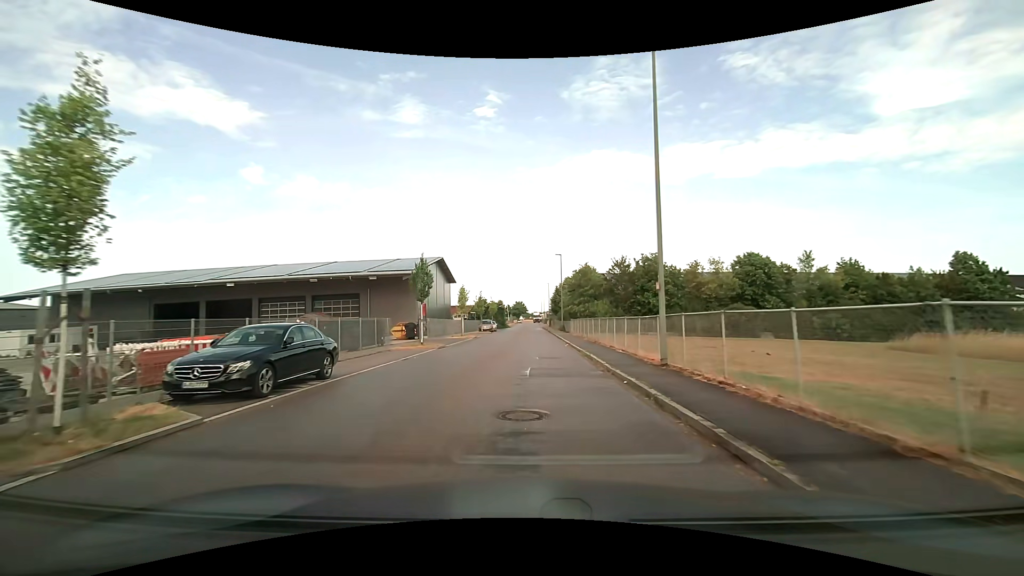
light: Day
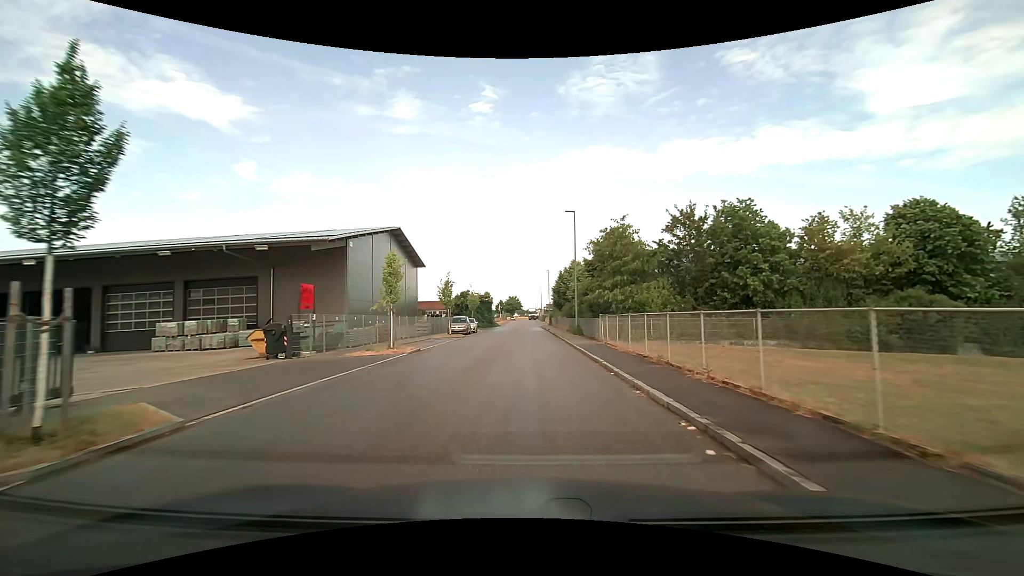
(+0.1, +21.5) m; +1°
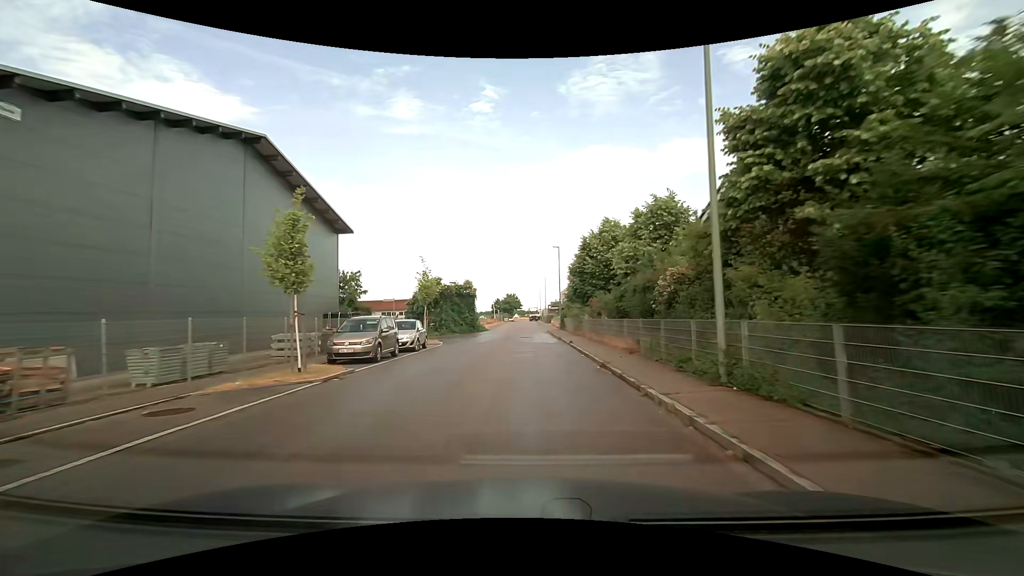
(0.0, +26.2) m; 0°
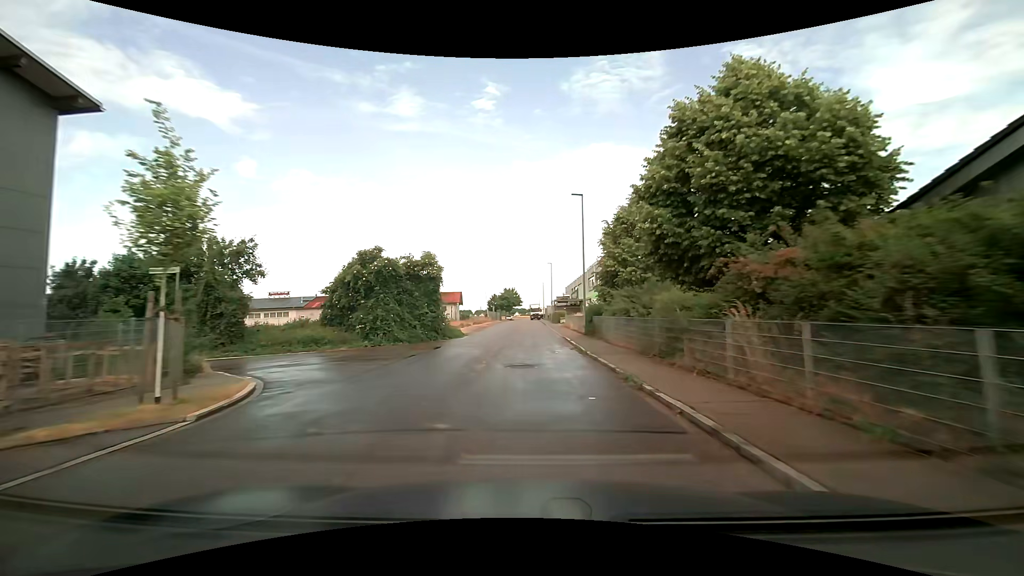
(-0.1, +22.1) m; 0°
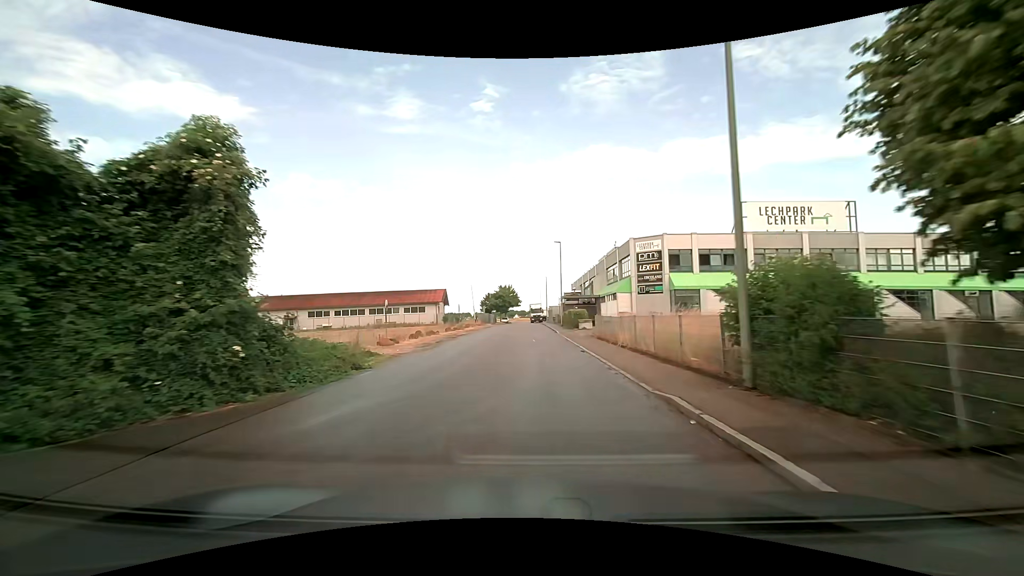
(0.0, +22.4) m; 0°
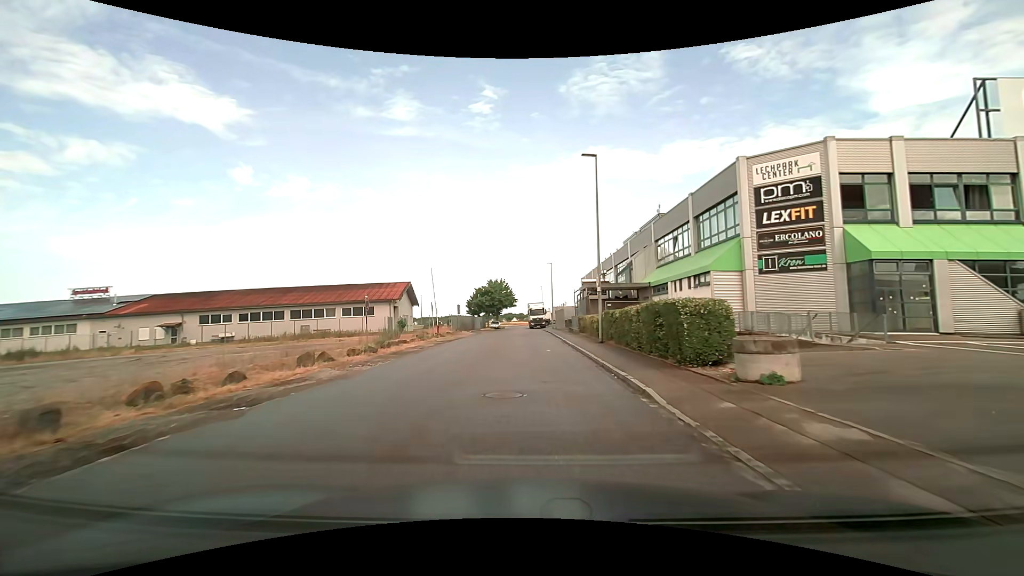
(+0.2, +28.5) m; +1°
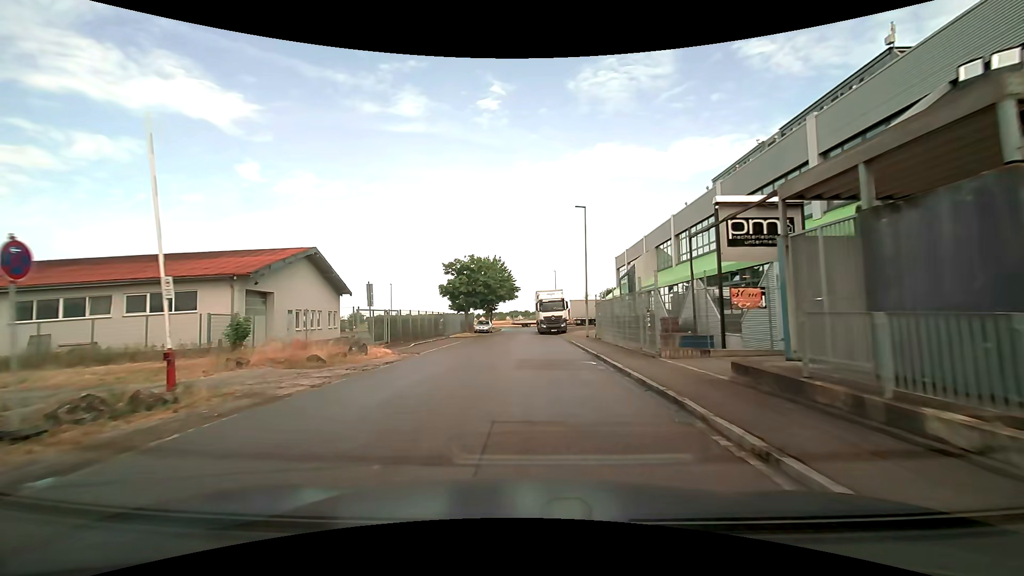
(-0.4, +33.2) m; -1°
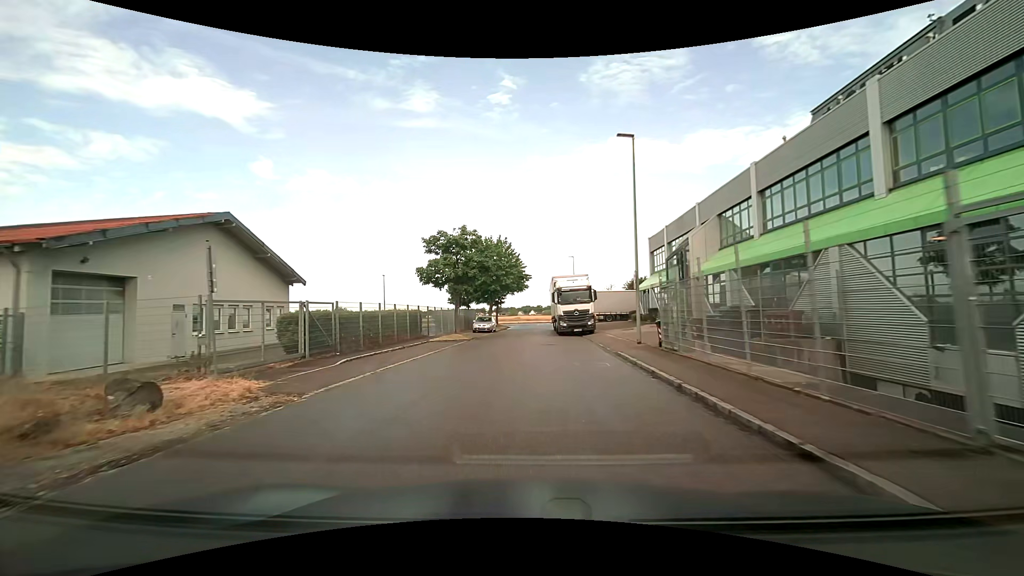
(0.0, +12.3) m; -1°
